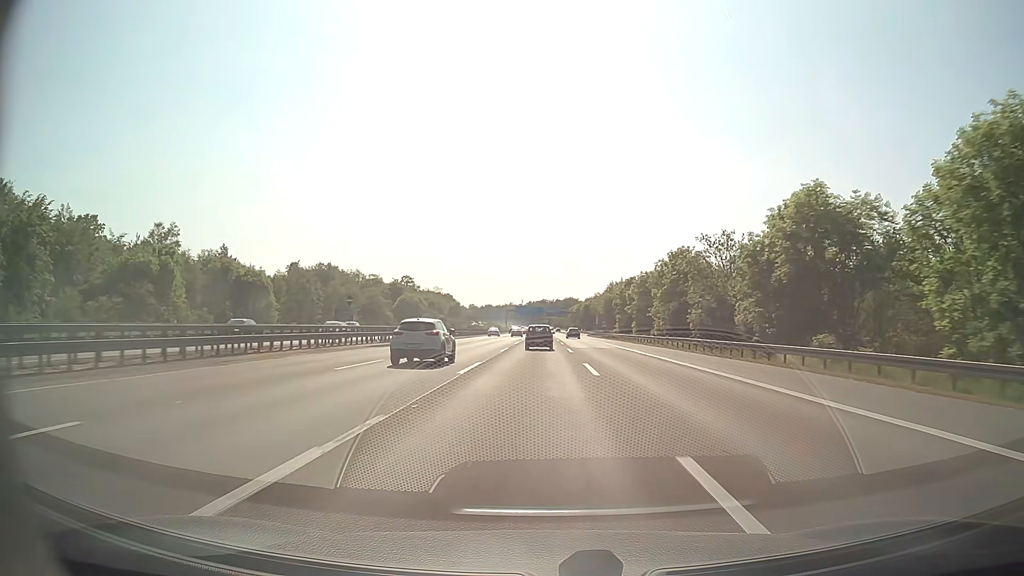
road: motorway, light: Day
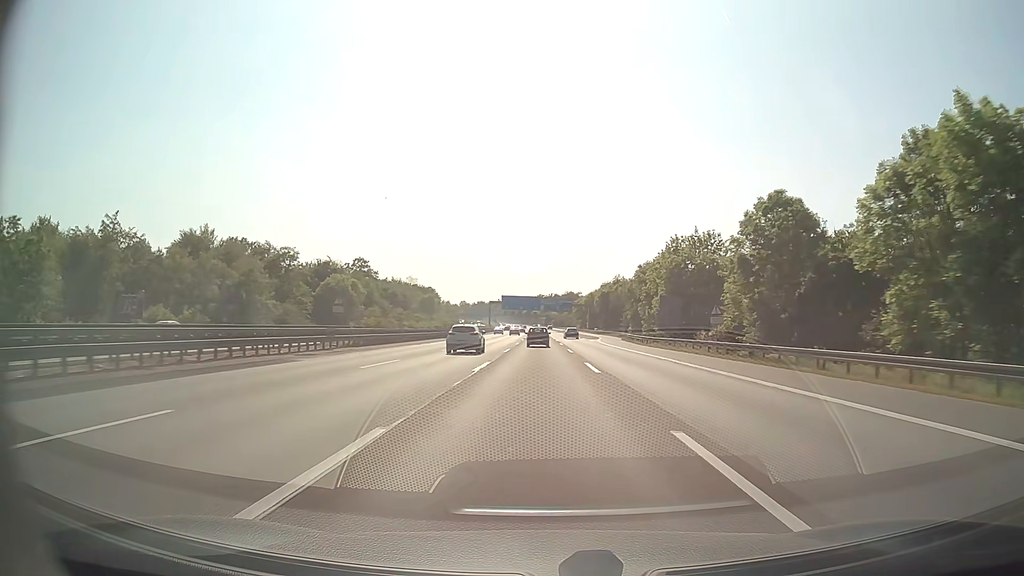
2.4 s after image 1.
(+0.1, +69.9) m; 0°
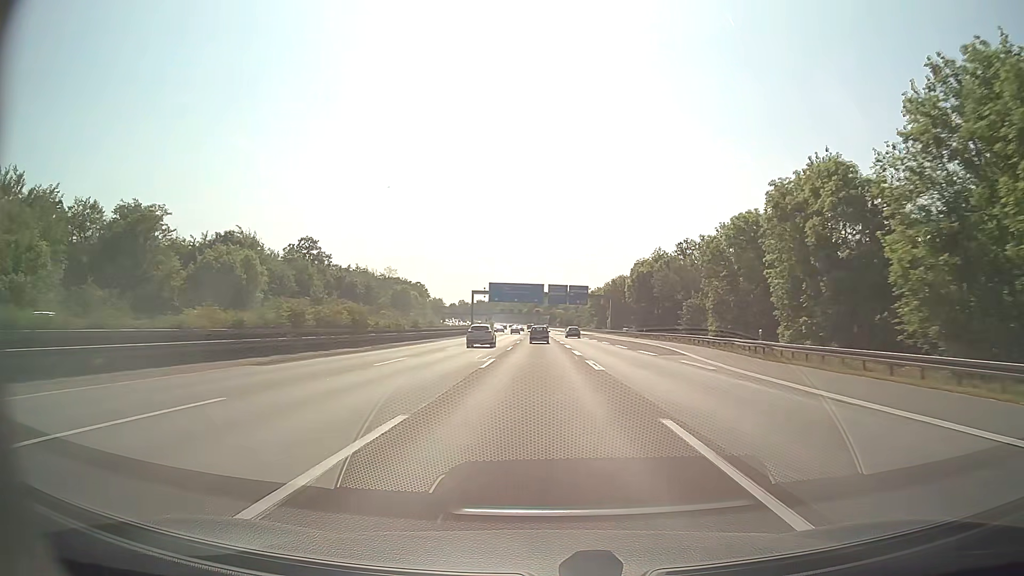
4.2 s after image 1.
(+0.1, +52.4) m; 0°
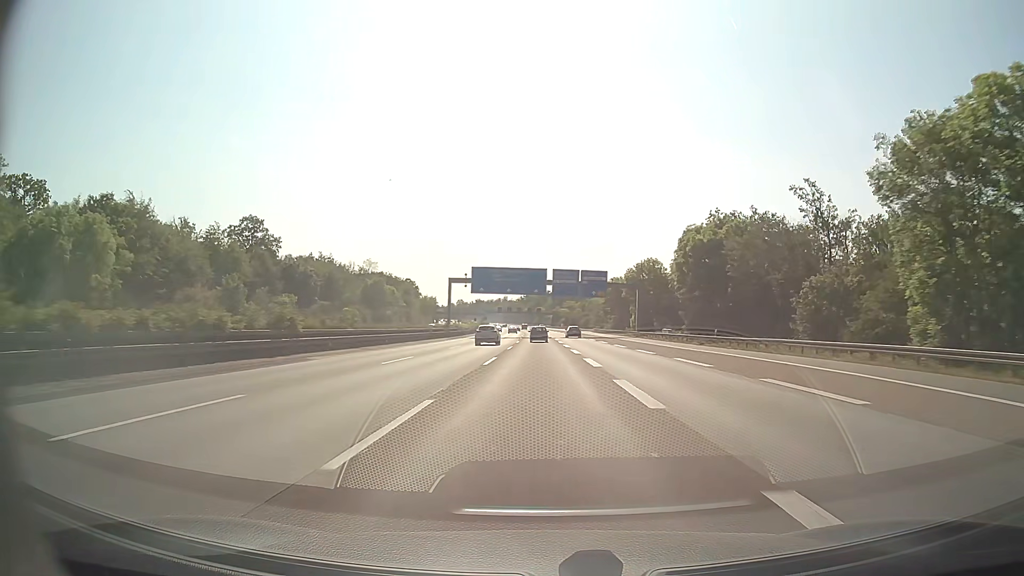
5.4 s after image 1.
(0.0, +34.9) m; 0°
